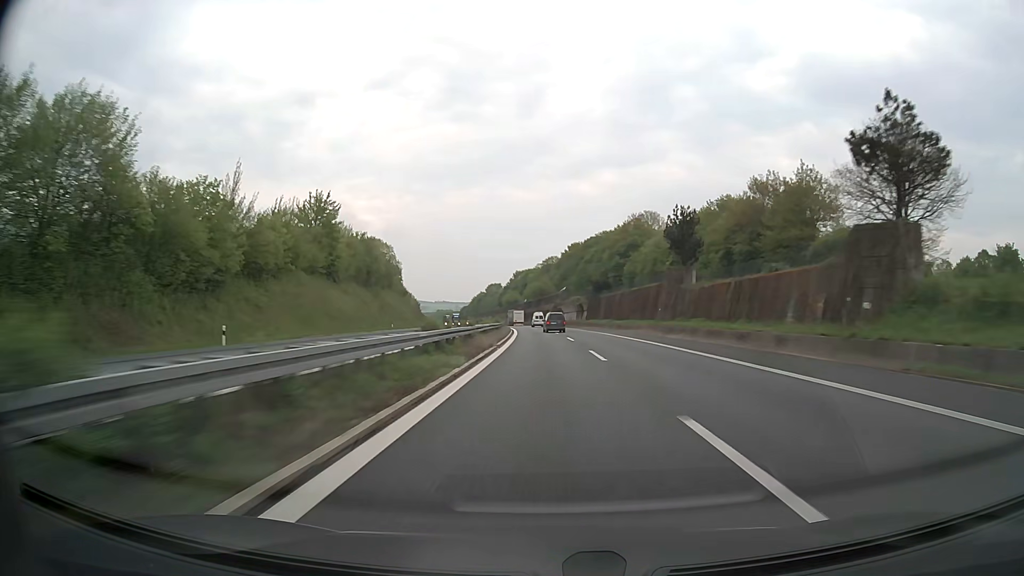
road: motorway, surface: asphalt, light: Day
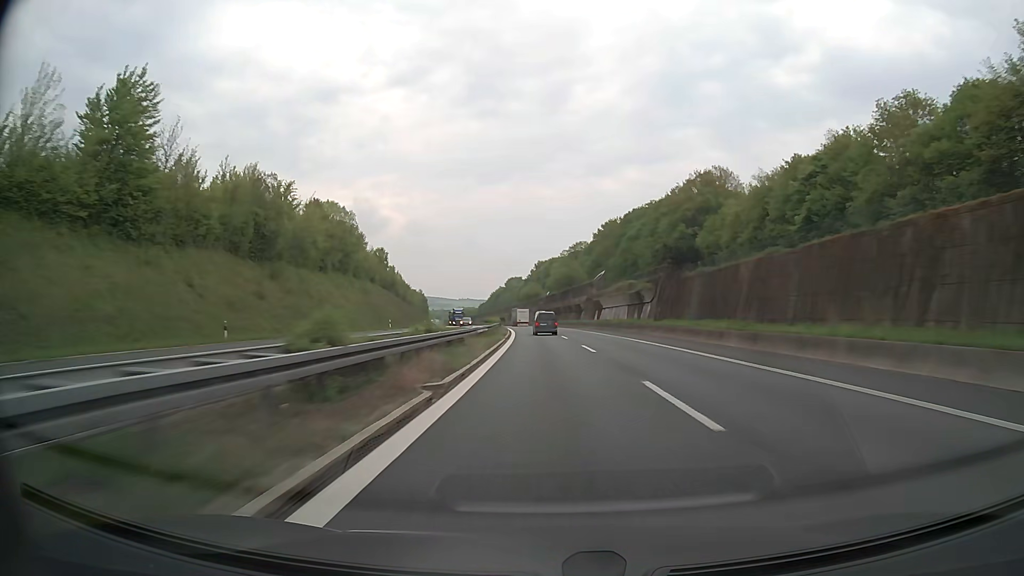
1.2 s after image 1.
(-0.9, +48.6) m; -2°
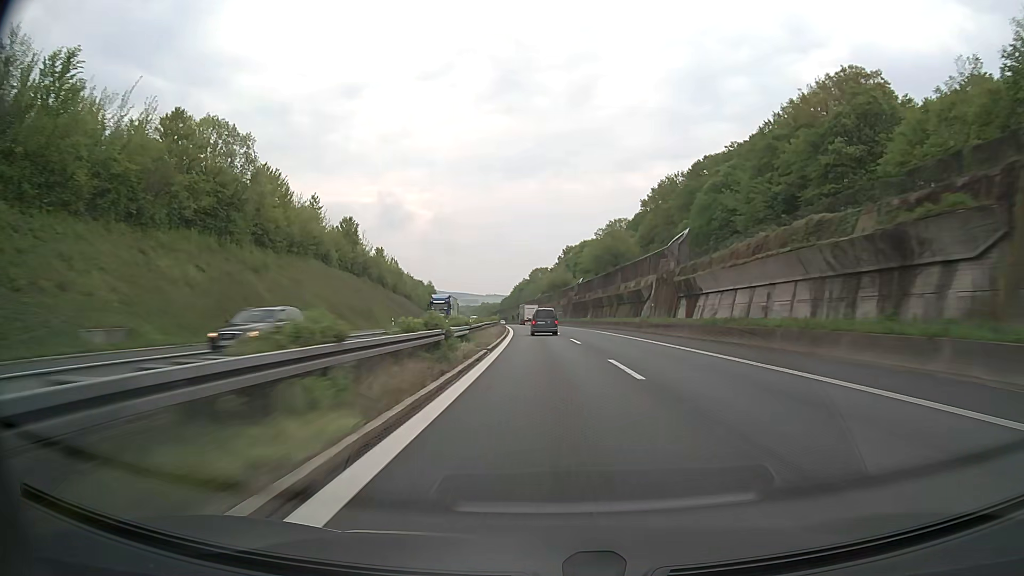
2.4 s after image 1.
(-0.9, +47.6) m; -2°
(0, +10) (0, +20) (0, +30) (-1, +40) (-1, +50) (-2, +60) (-2, +70) (-3, +80) (-4, +90) (-4, +100) m
